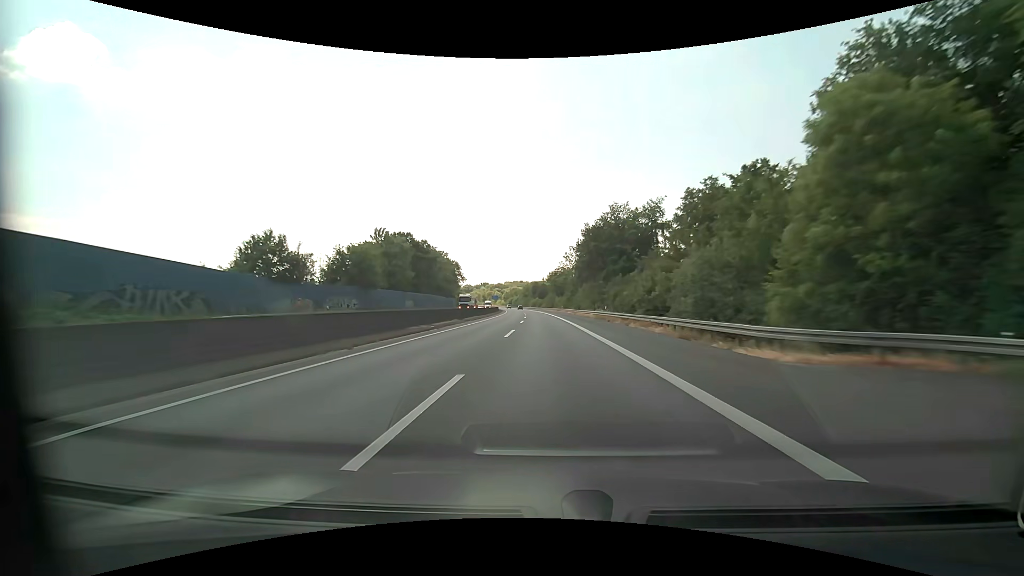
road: motorway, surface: asphalt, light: Day
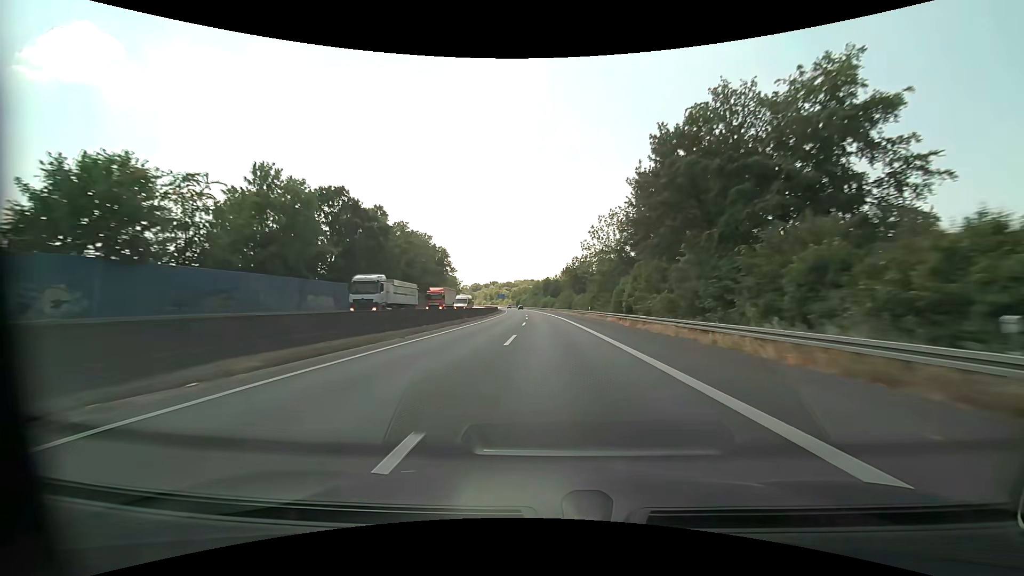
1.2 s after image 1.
(-0.7, +40.3) m; -2°
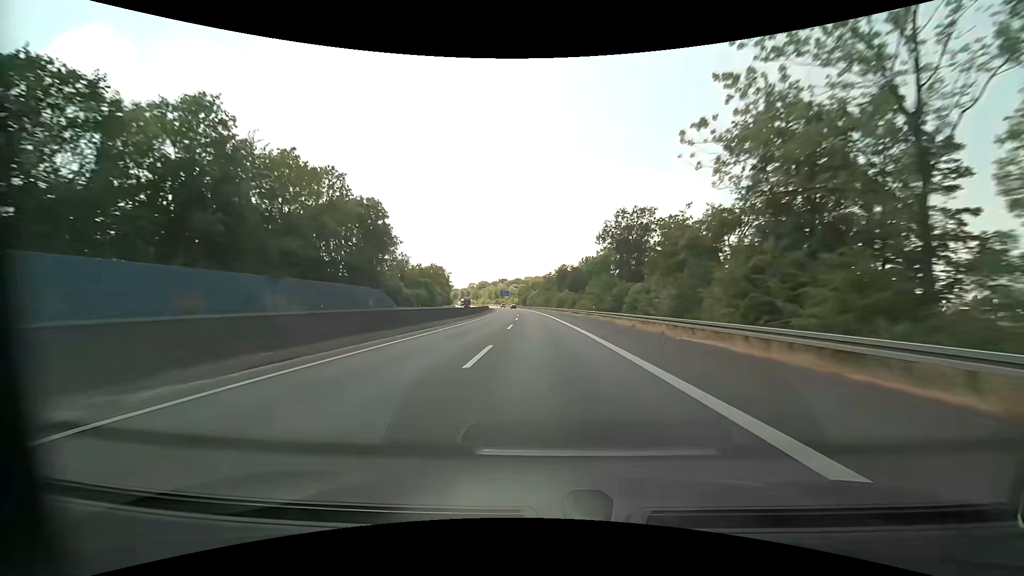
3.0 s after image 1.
(-0.5, +60.6) m; -1°
(0, +10) (0, +20) (0, +30) (-1, +40) (-1, +50) (-1, +60) (-2, +70) (-2, +80) (-3, +90) (-4, +100) m
